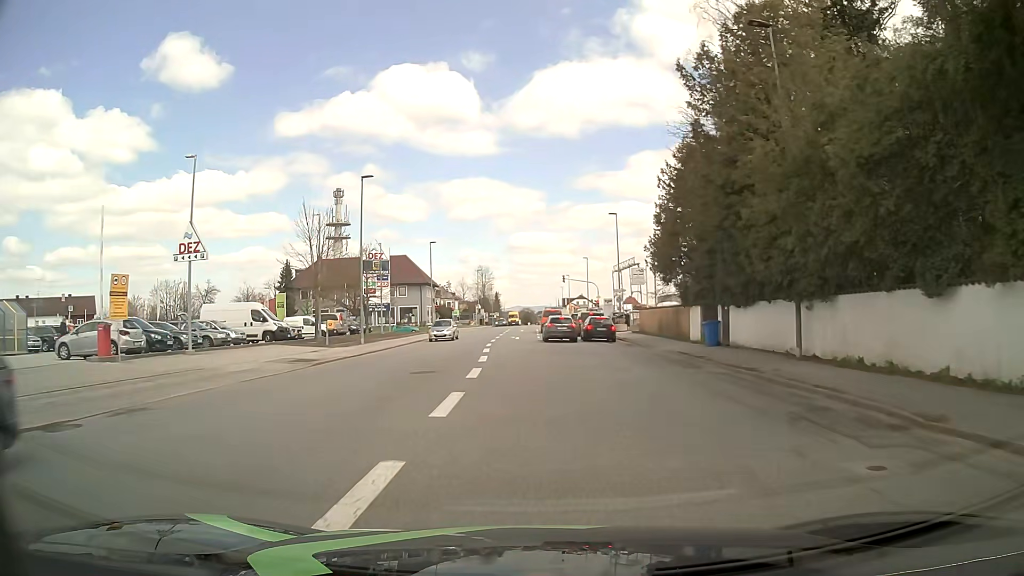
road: tertiary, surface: asphalt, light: Day
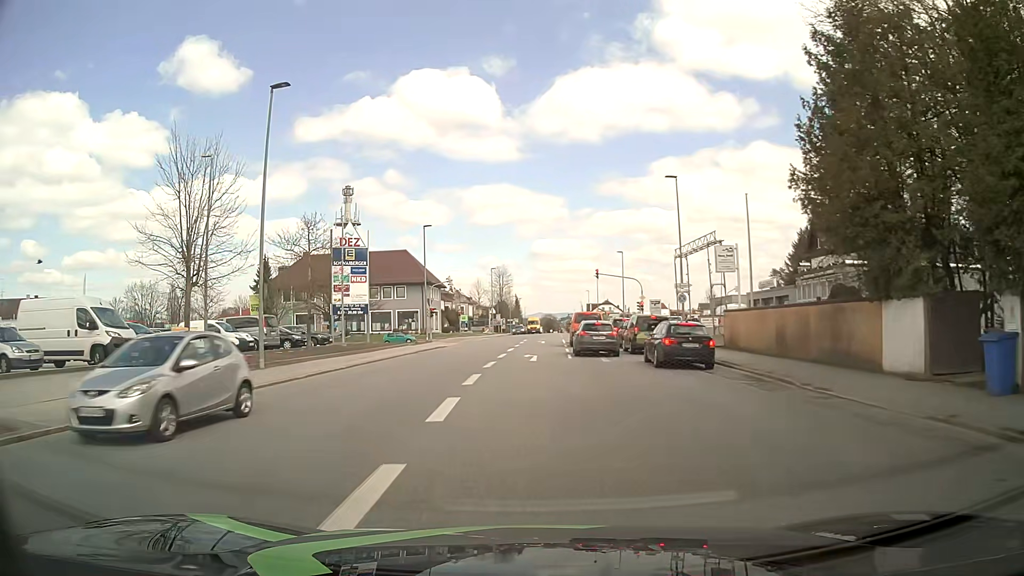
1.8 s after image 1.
(0.0, +18.0) m; -1°
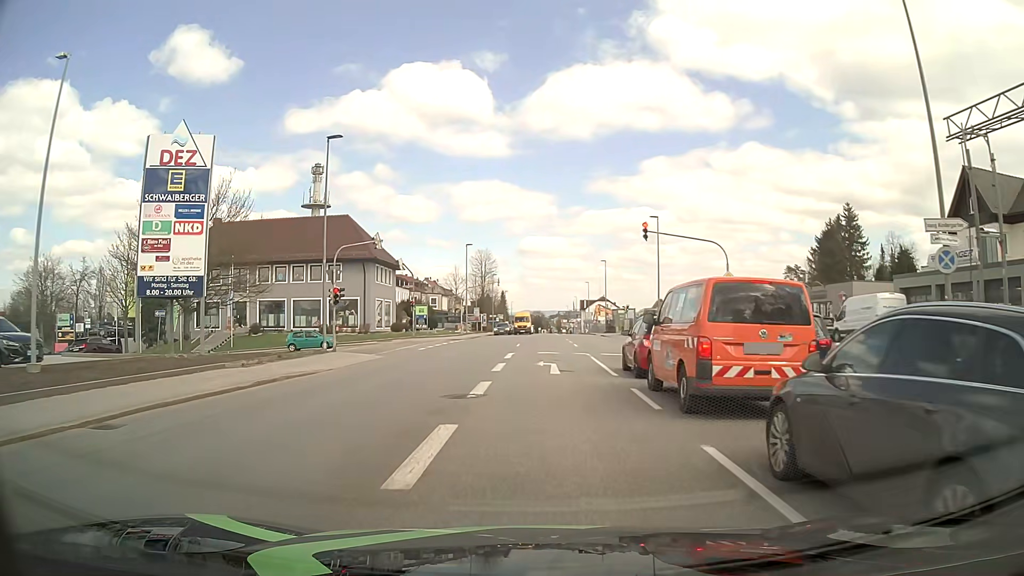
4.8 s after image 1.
(-0.3, +27.7) m; +1°
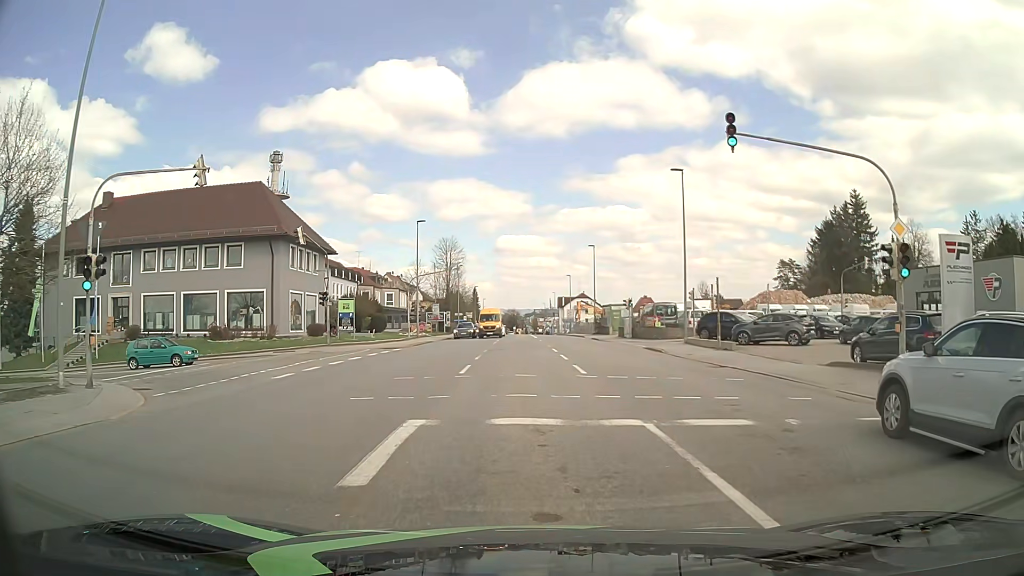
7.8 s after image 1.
(+0.3, +17.5) m; +2°
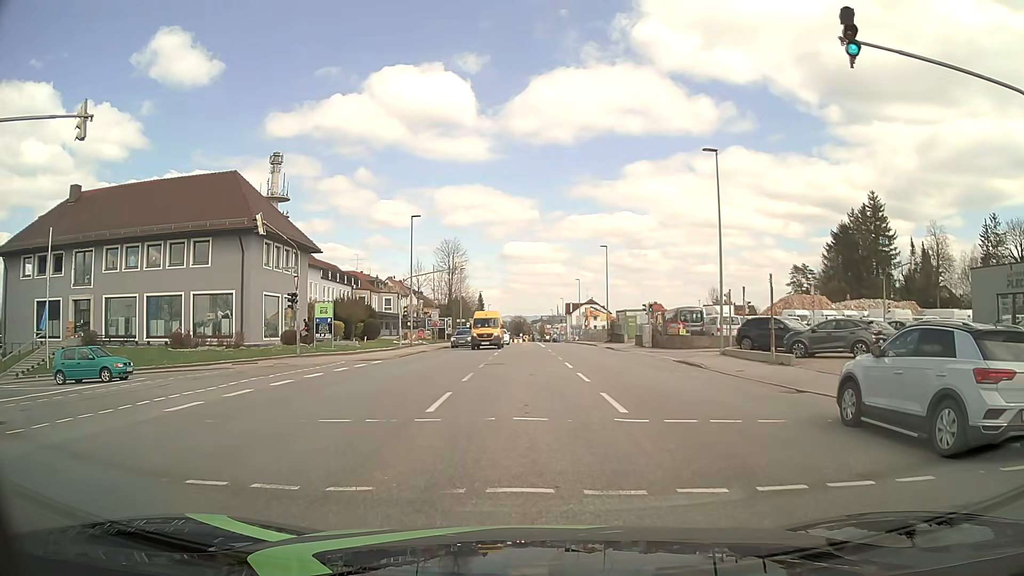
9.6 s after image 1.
(0.0, +6.1) m; 0°
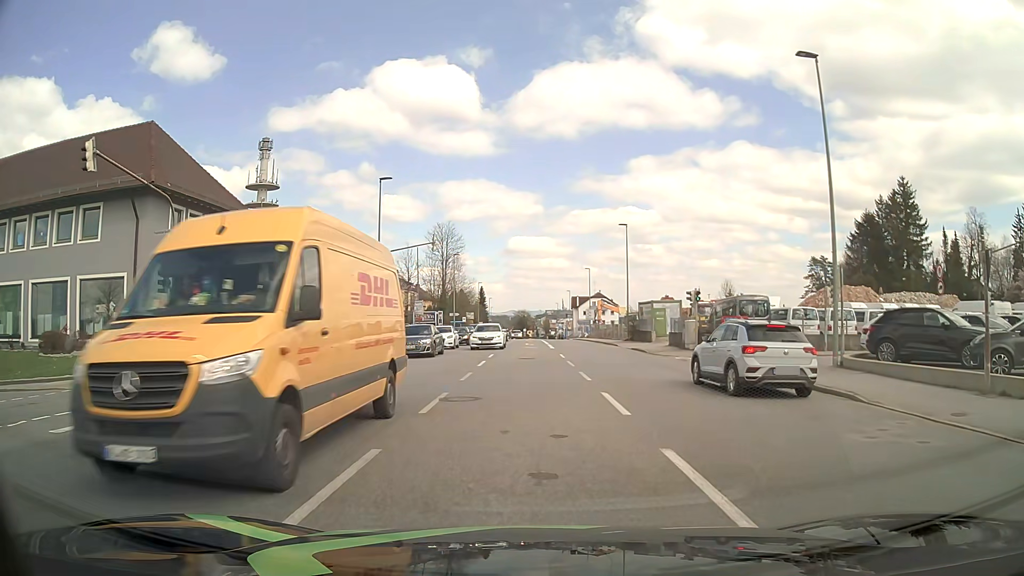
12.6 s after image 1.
(-0.3, +12.6) m; -1°
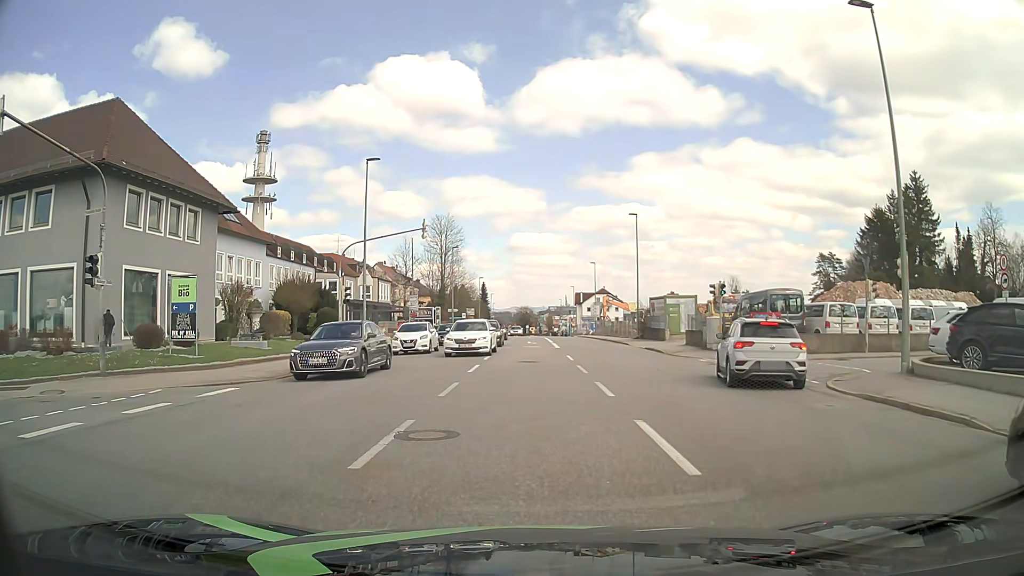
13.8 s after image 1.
(0.0, +4.0) m; 0°
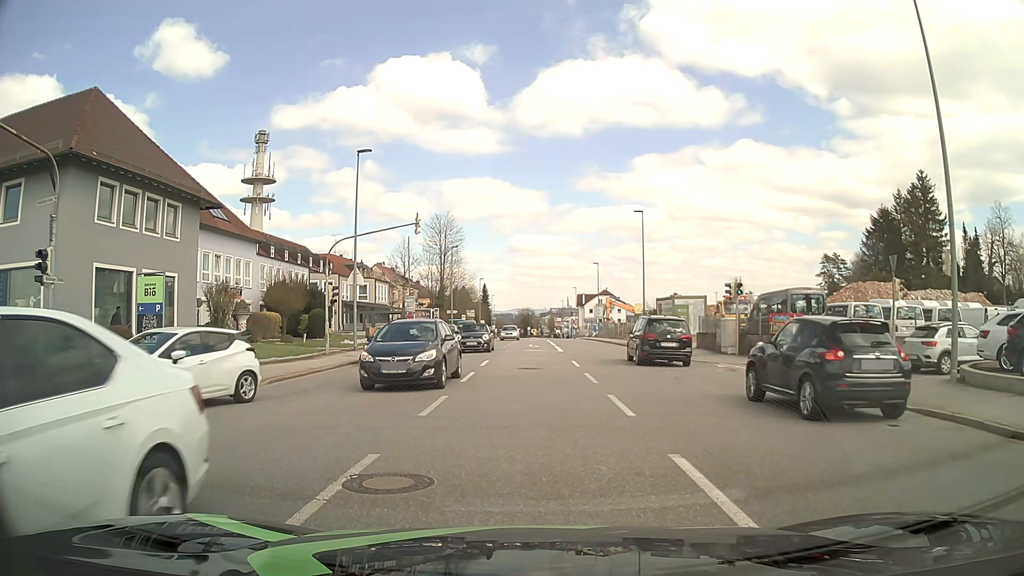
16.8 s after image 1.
(0.0, +2.1) m; -1°
